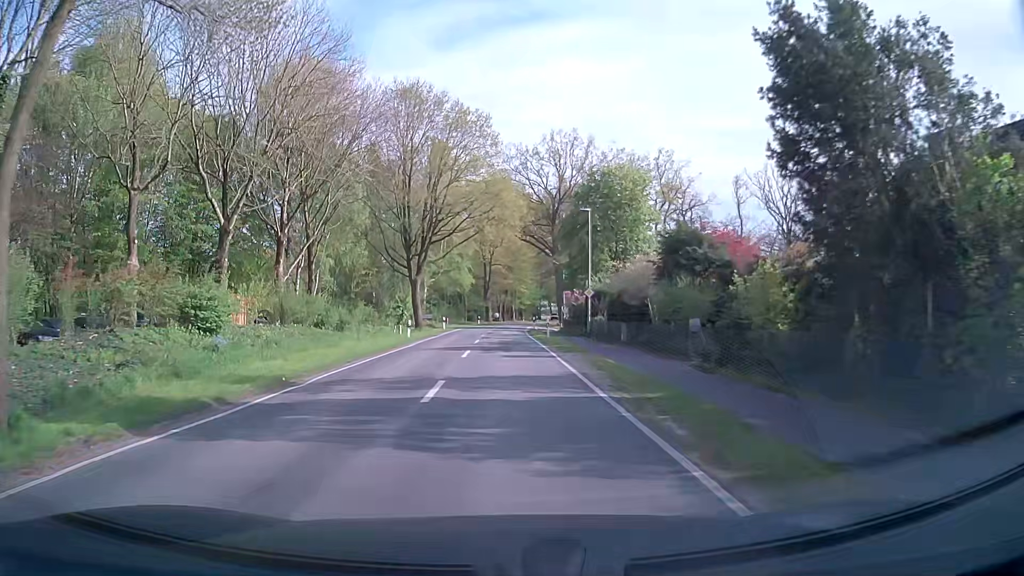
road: secondary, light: Day
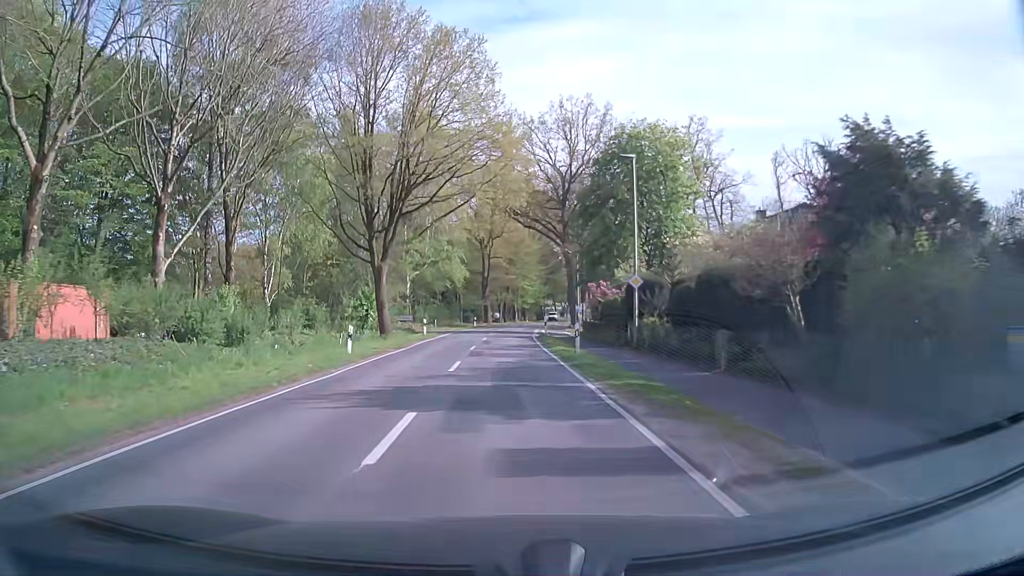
(-0.1, +14.2) m; -1°
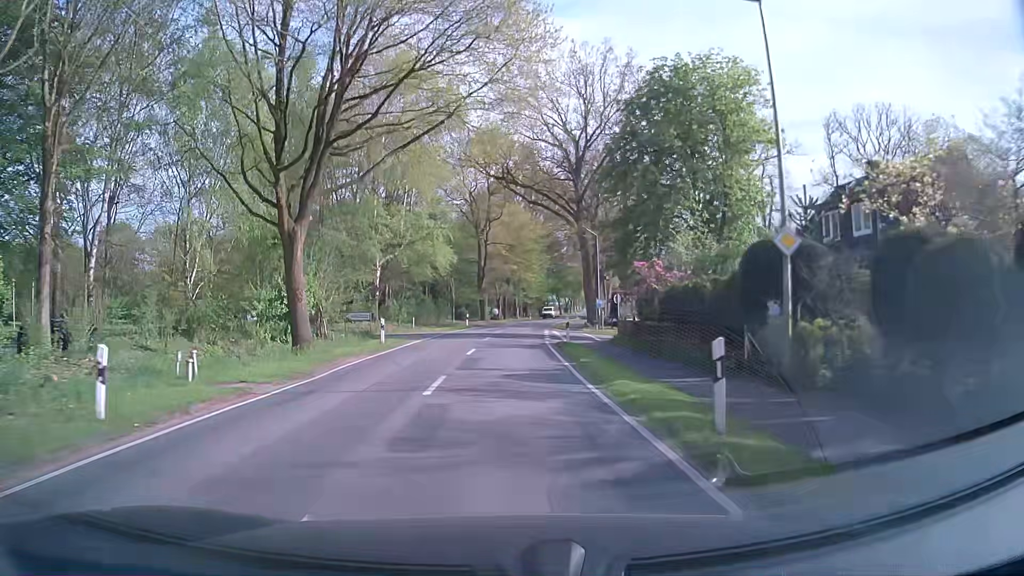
(+0.1, +14.6) m; +1°
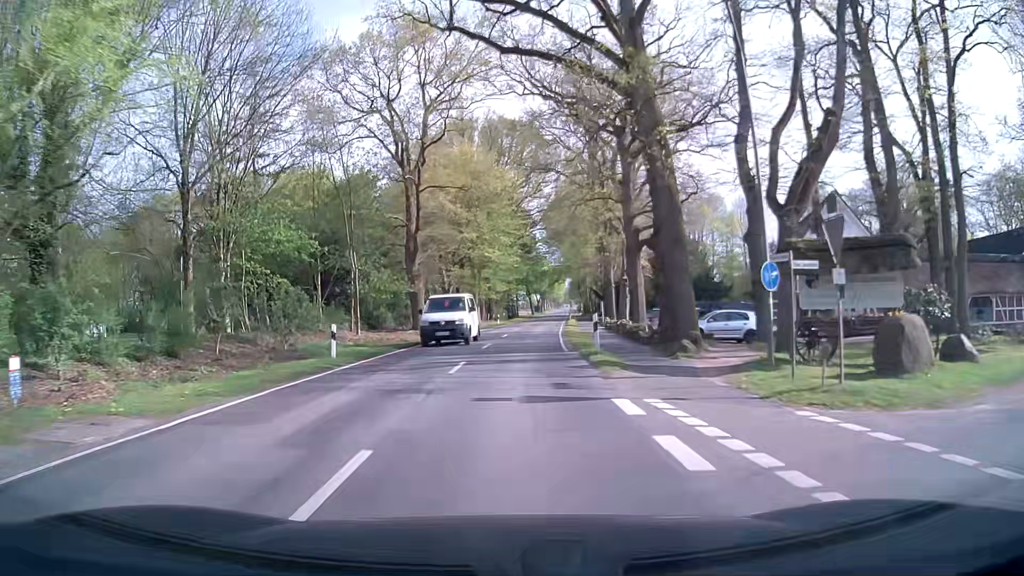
(+0.5, +37.4) m; +3°
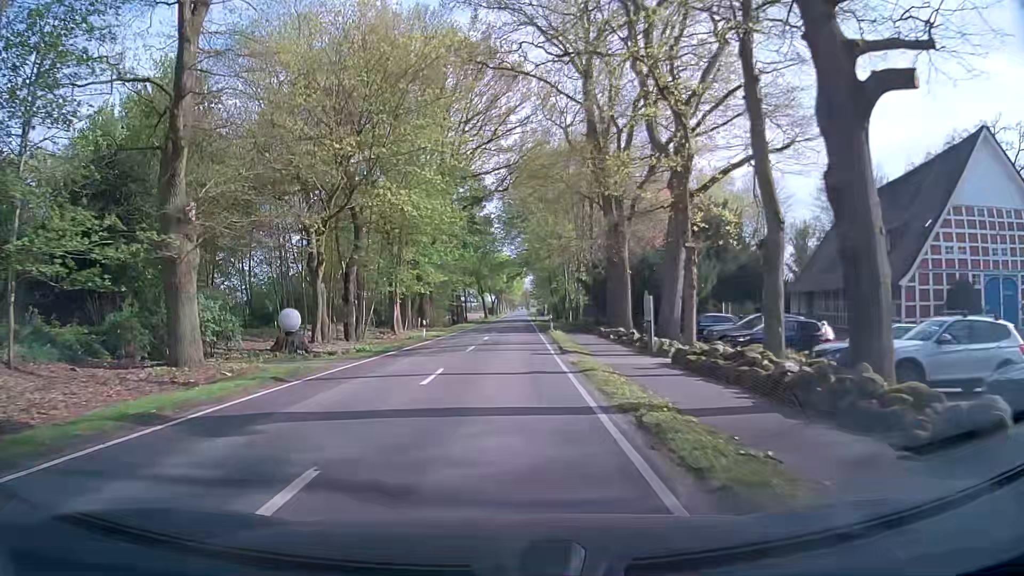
(+1.0, +30.0) m; +3°
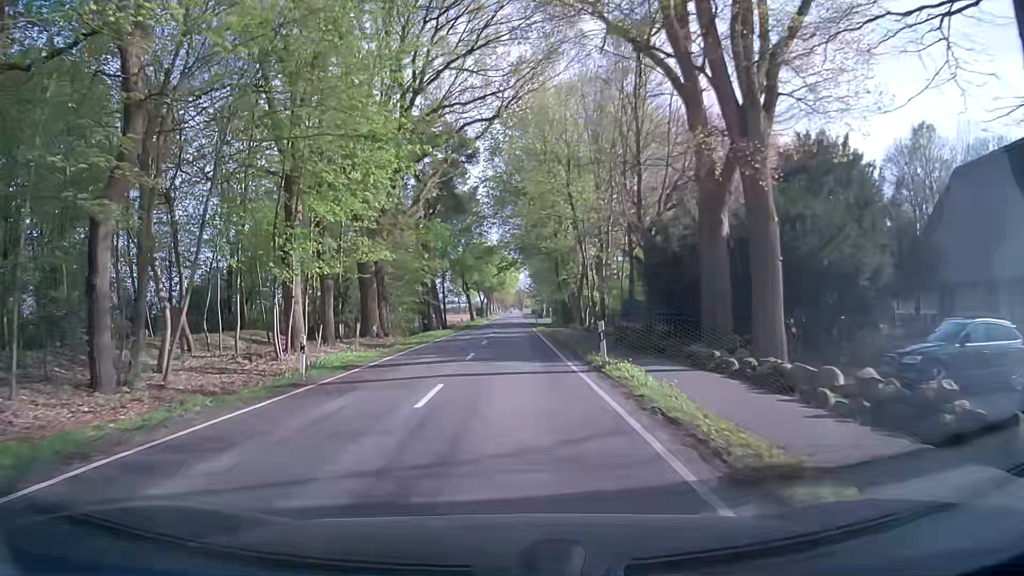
(+0.3, +22.5) m; +1°
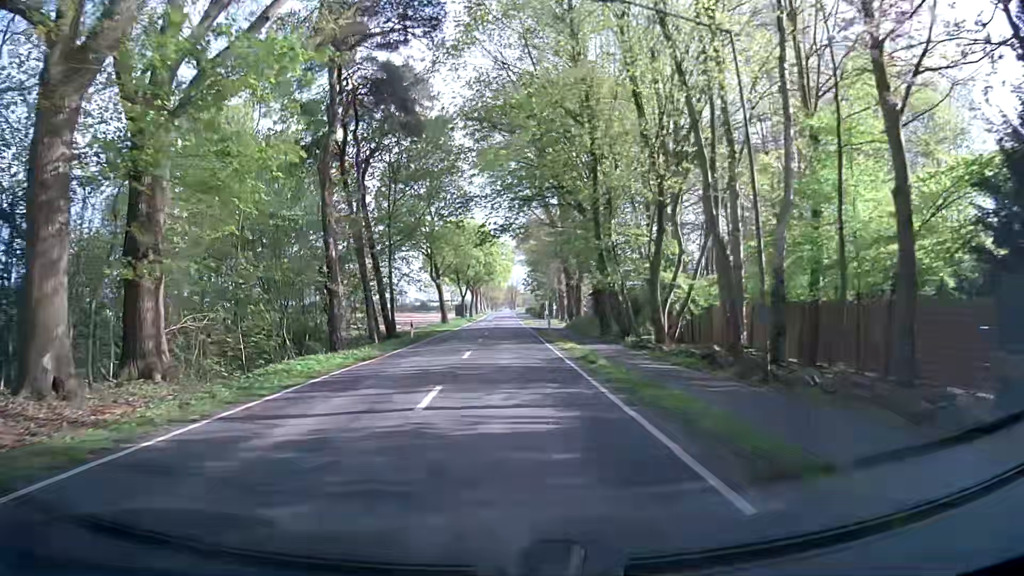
(0.0, +30.1) m; 0°
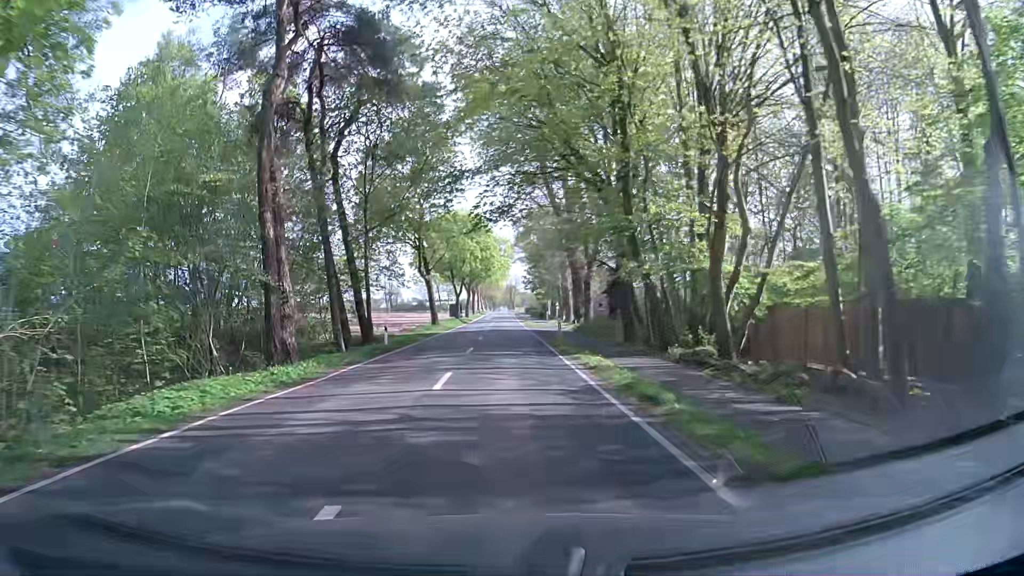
(0.0, +7.5) m; -1°
(0, +10) (0, +20) (+1, +30) (+1, +40) (+1, +50) (+2, +60) (+2, +70) (+2, +80) (+2, +90) (+3, +100) m
